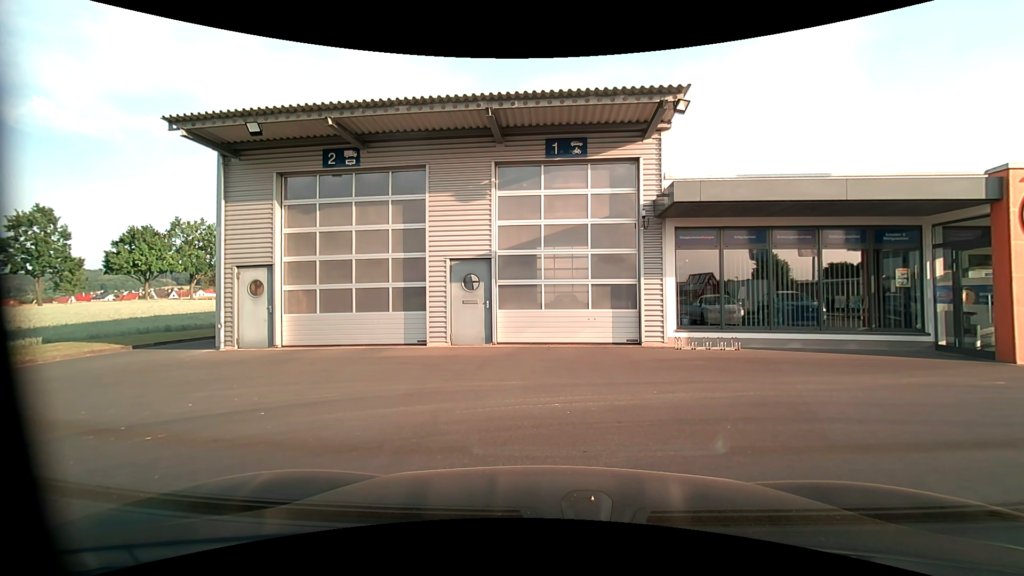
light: Day
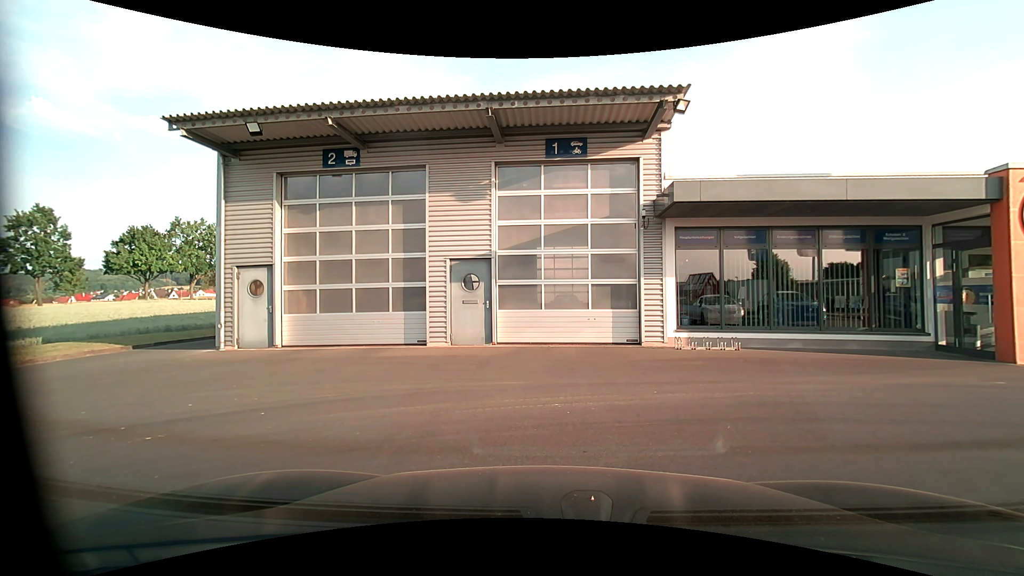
(0.0, 0.0) m; 0°
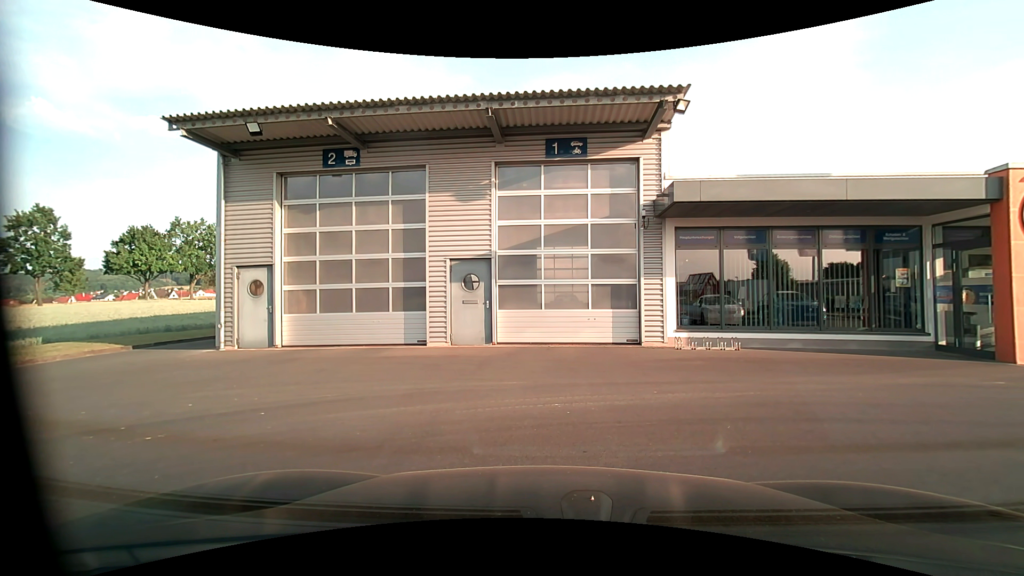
(0.0, 0.0) m; 0°
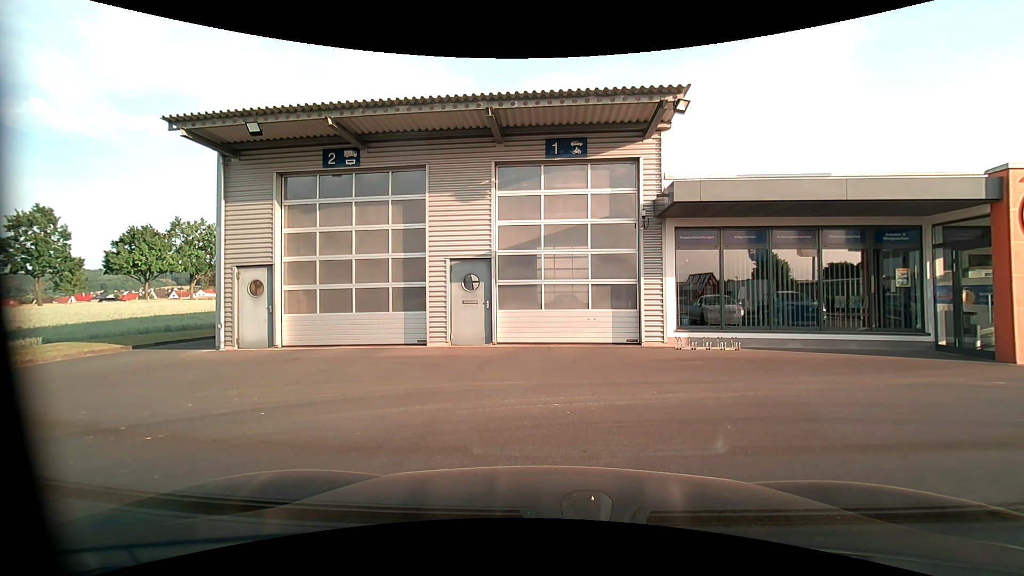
(0.0, 0.0) m; 0°
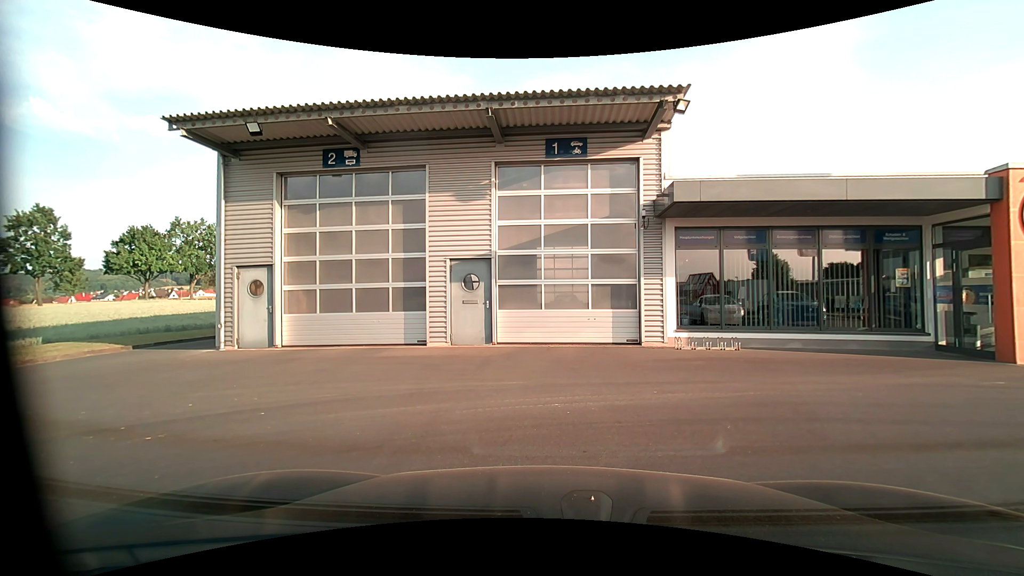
(0.0, 0.0) m; 0°
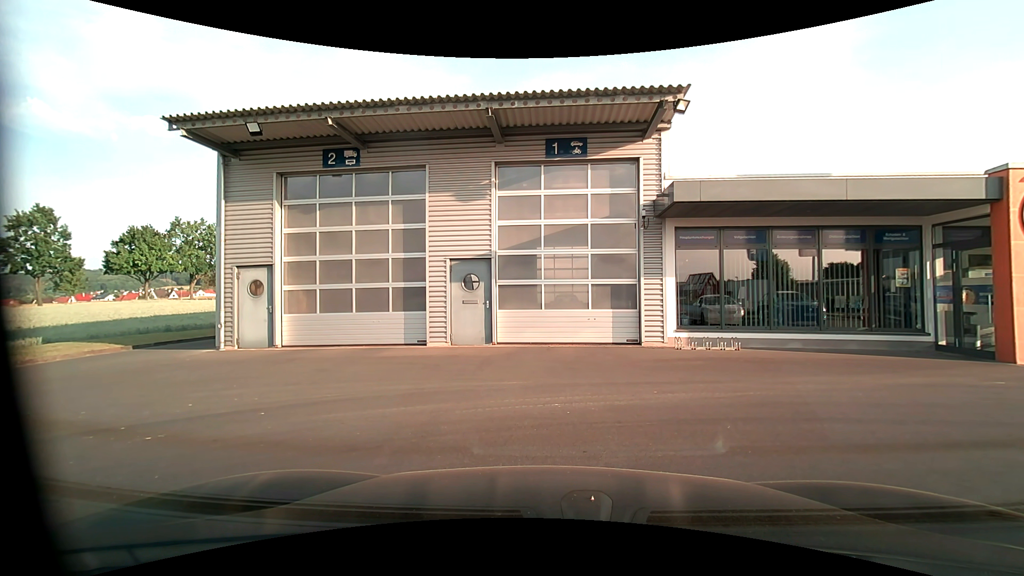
(0.0, 0.0) m; 0°
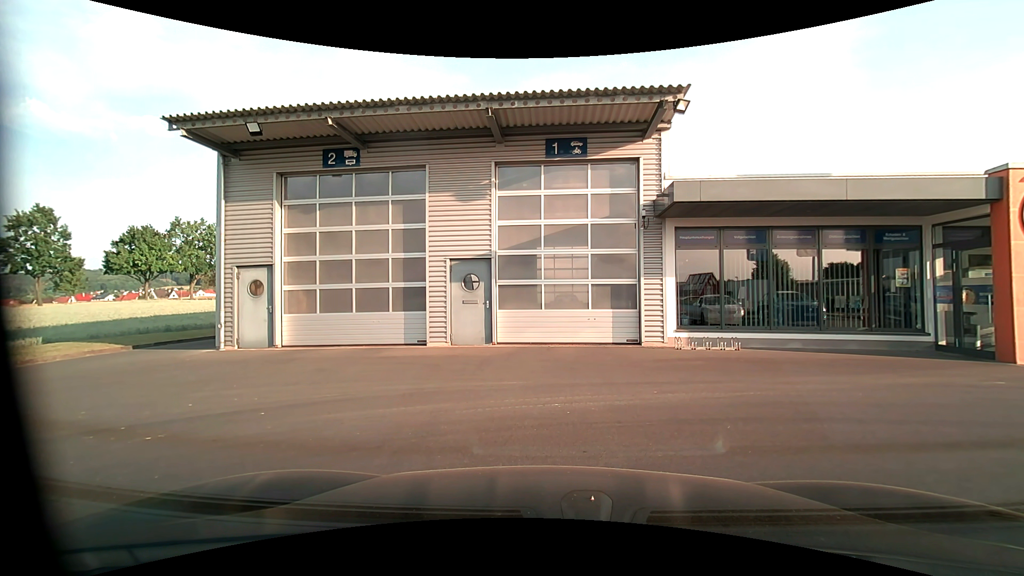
(0.0, 0.0) m; 0°
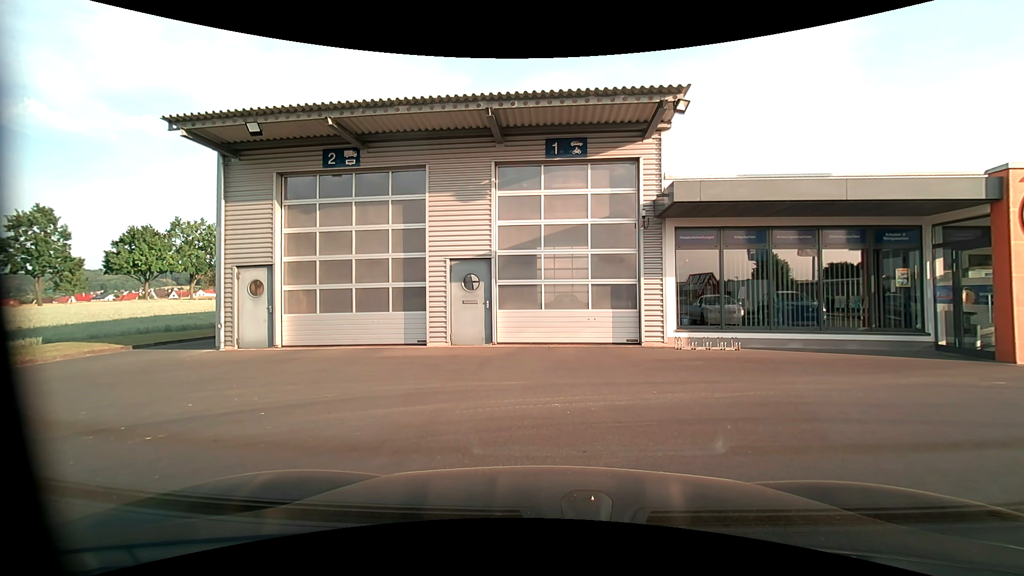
(0.0, 0.0) m; 0°
